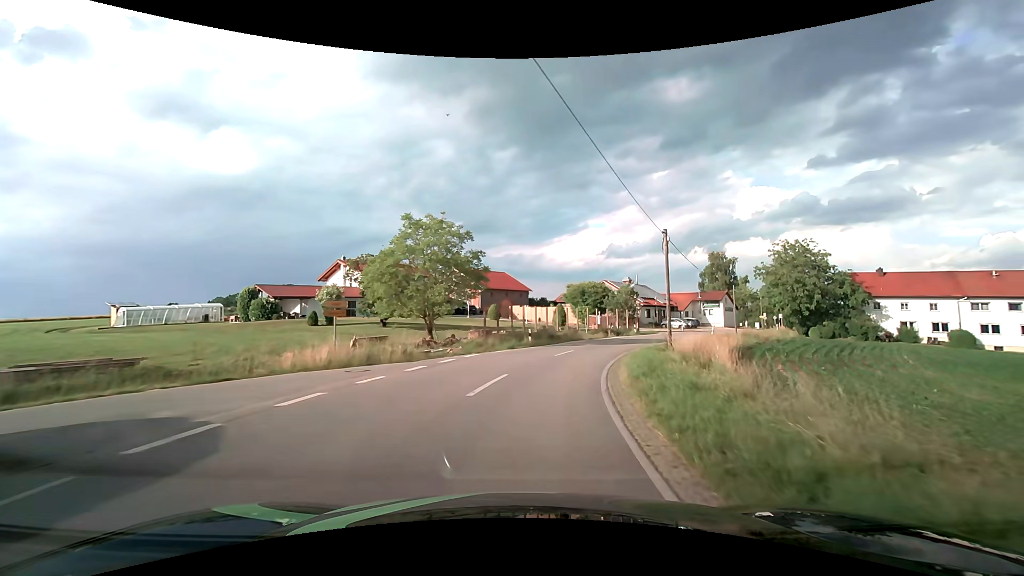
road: tertiary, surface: asphalt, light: Day
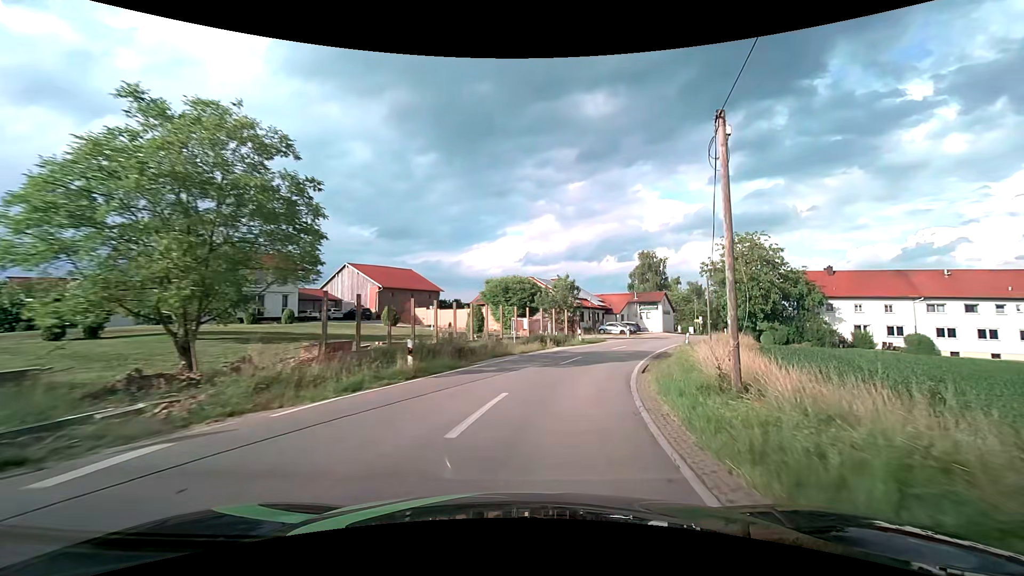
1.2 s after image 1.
(+1.1, +15.3) m; +9°
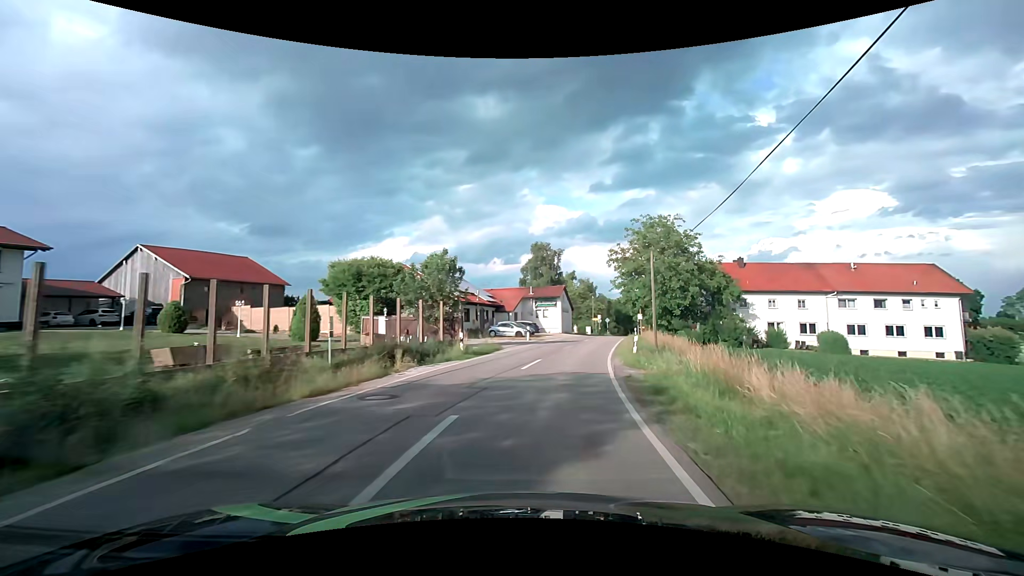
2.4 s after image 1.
(+1.7, +14.5) m; +13°
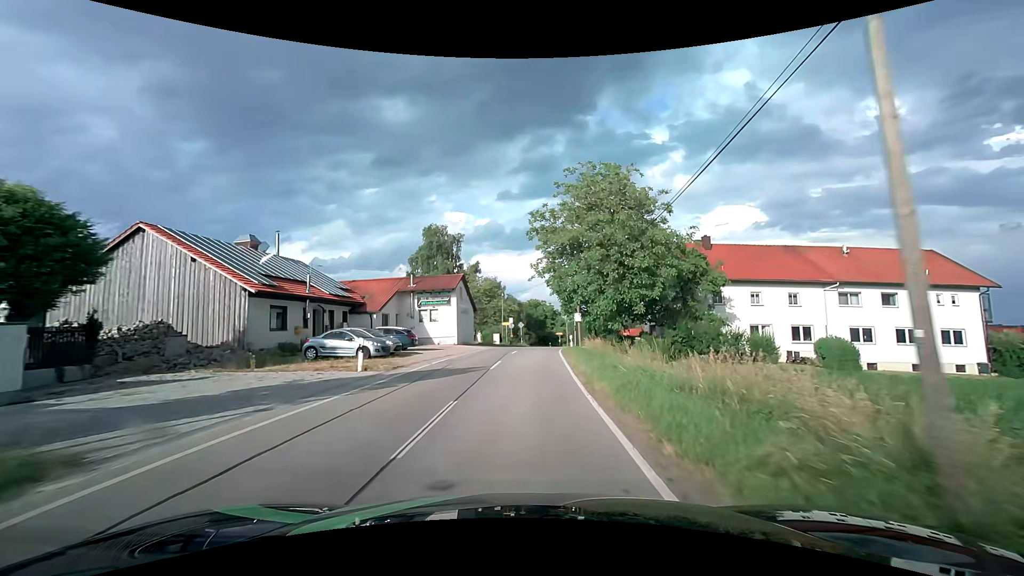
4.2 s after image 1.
(+2.5, +21.8) m; +11°
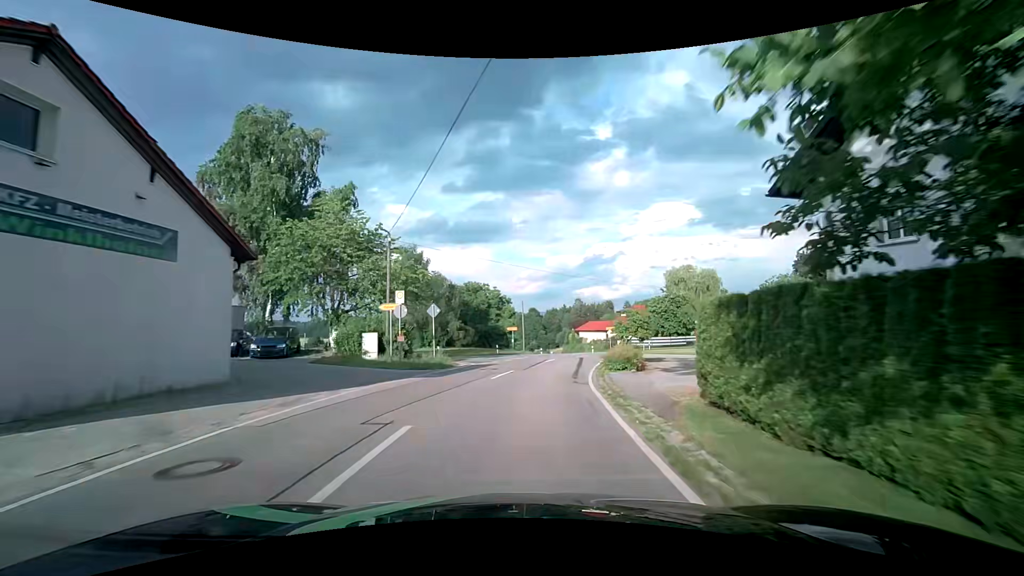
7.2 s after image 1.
(+1.7, +37.1) m; +7°
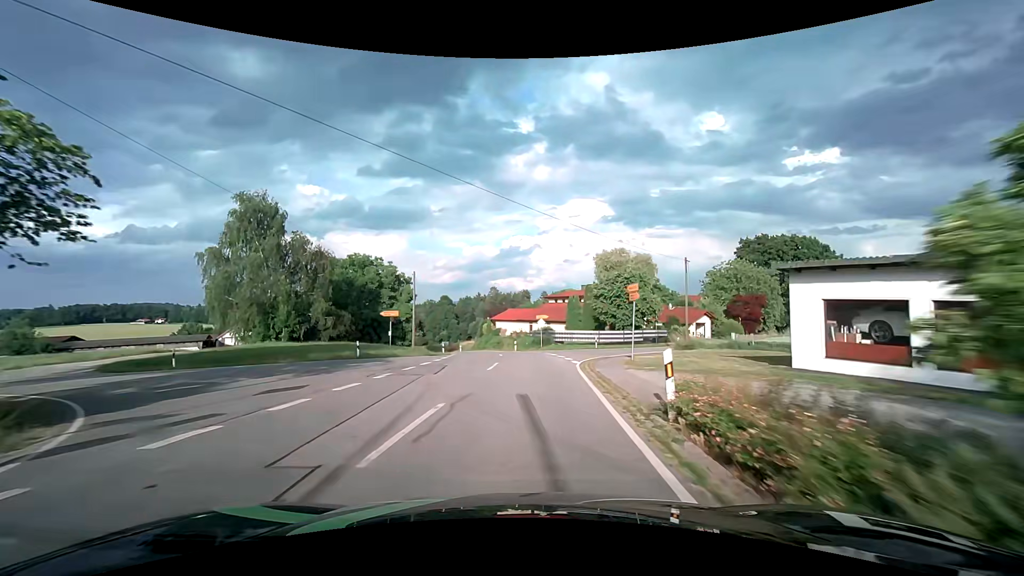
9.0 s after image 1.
(+1.4, +21.3) m; +8°
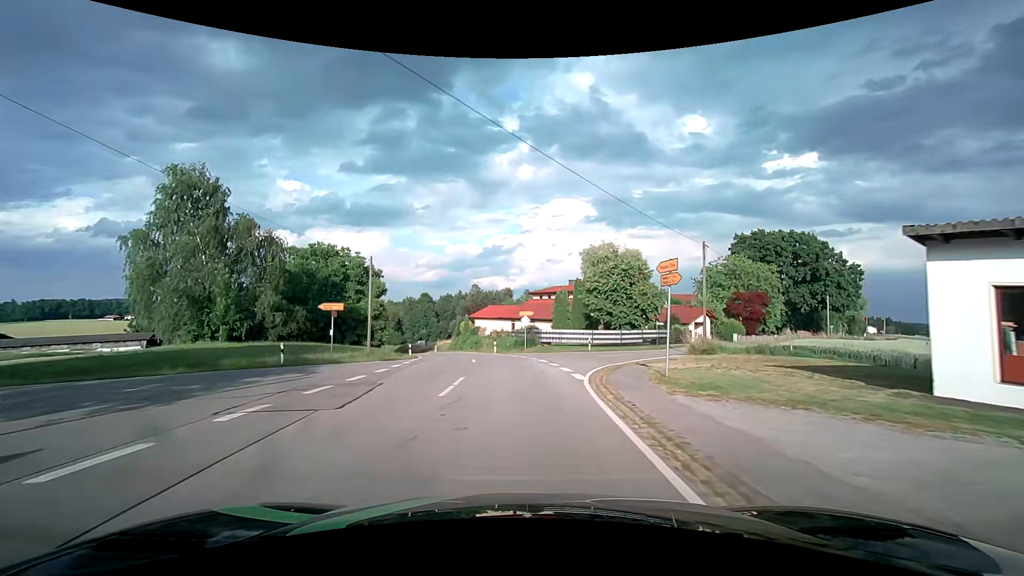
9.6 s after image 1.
(+0.2, +7.1) m; +3°
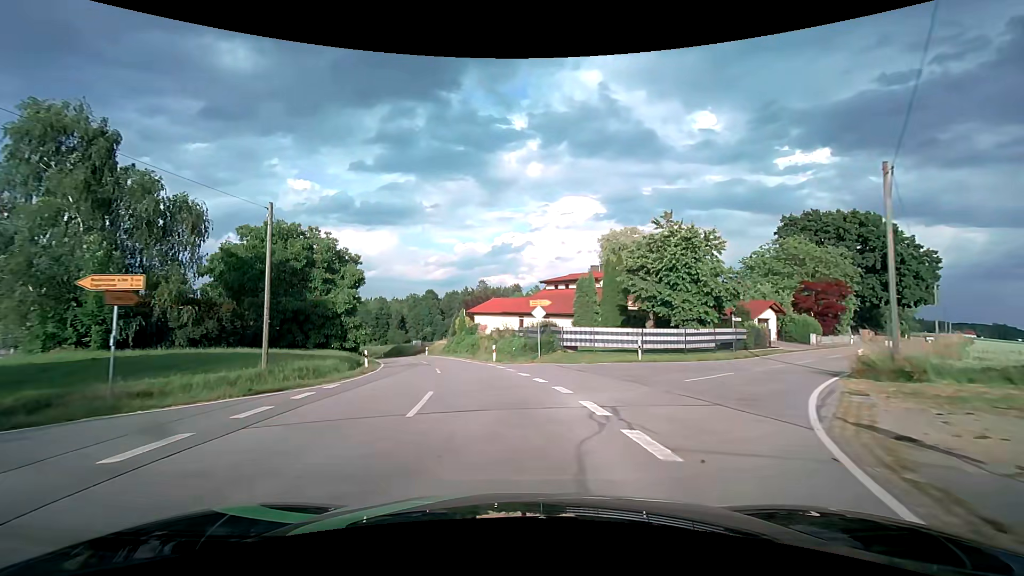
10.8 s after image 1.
(+0.1, +14.2) m; -1°
(0, +10) (-1, +20) (-3, +30) (-6, +39) (-9, +49) (-12, +58) (-15, +68) (-19, +77) (-24, +86) (-29, +95) m
